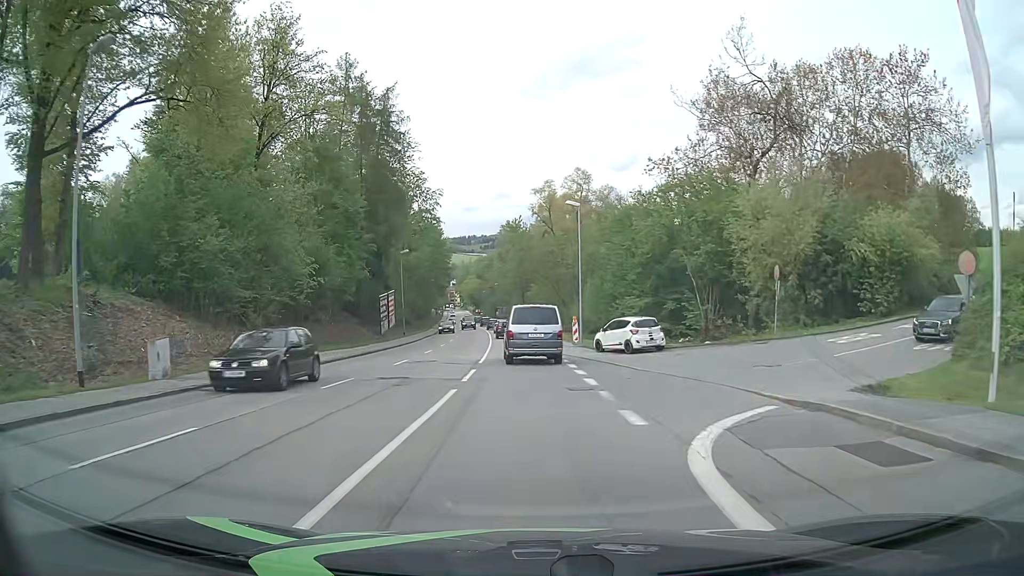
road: tertiary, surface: asphalt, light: Day
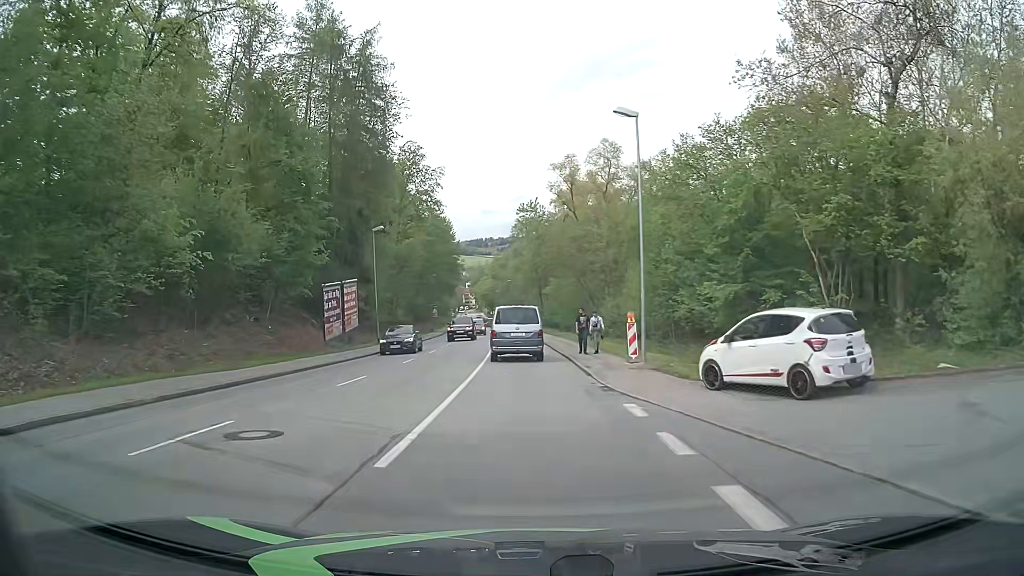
(-0.4, +17.1) m; -2°
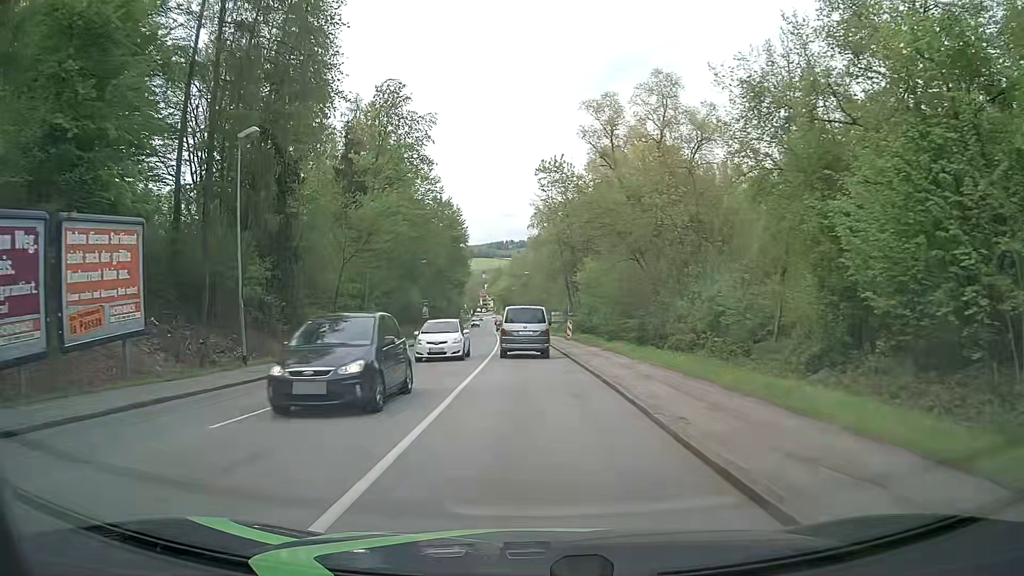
(-0.3, +25.1) m; -2°
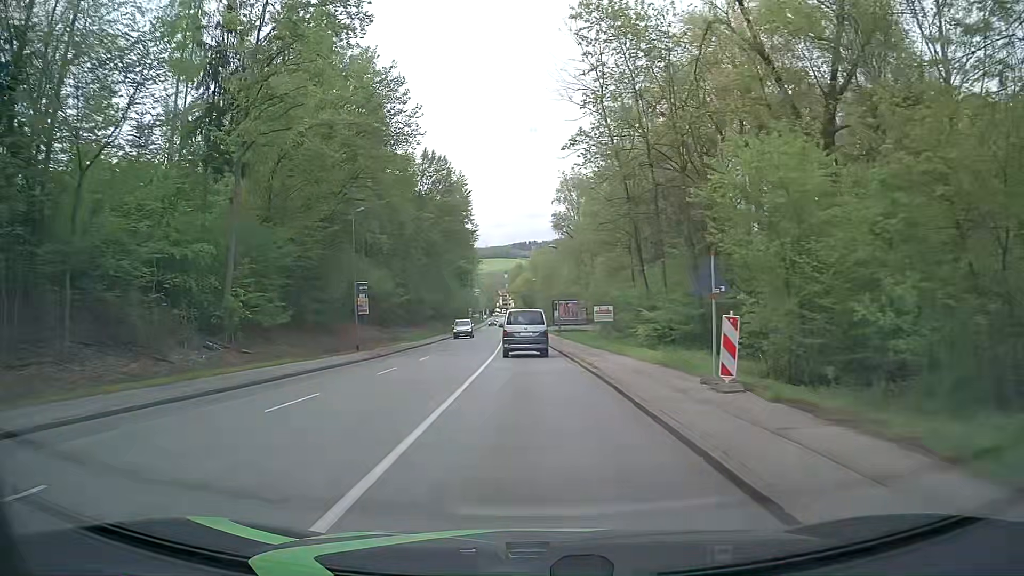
(-0.4, +34.3) m; -2°
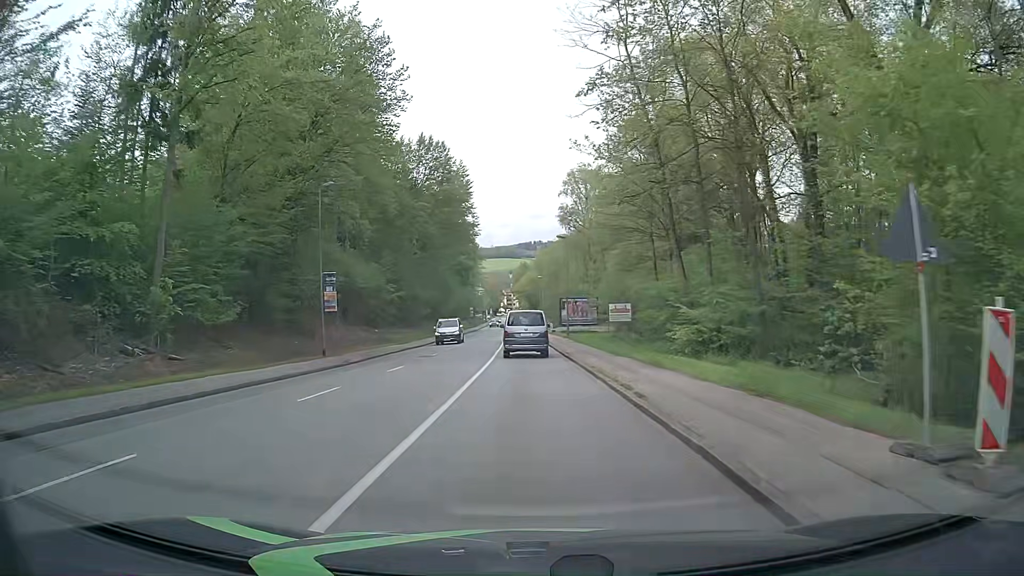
(0.0, +7.2) m; 0°
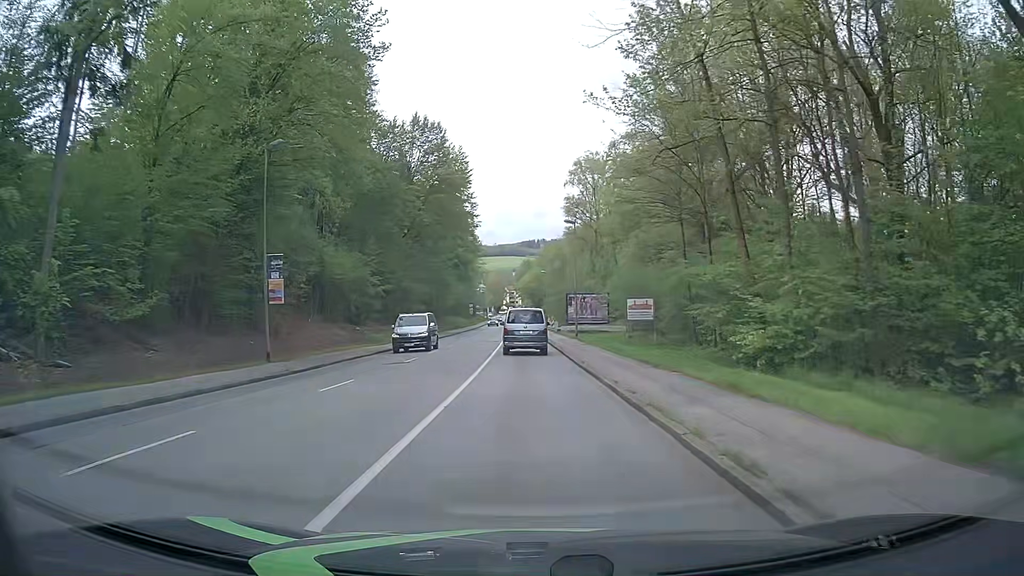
(0.0, +7.3) m; -1°
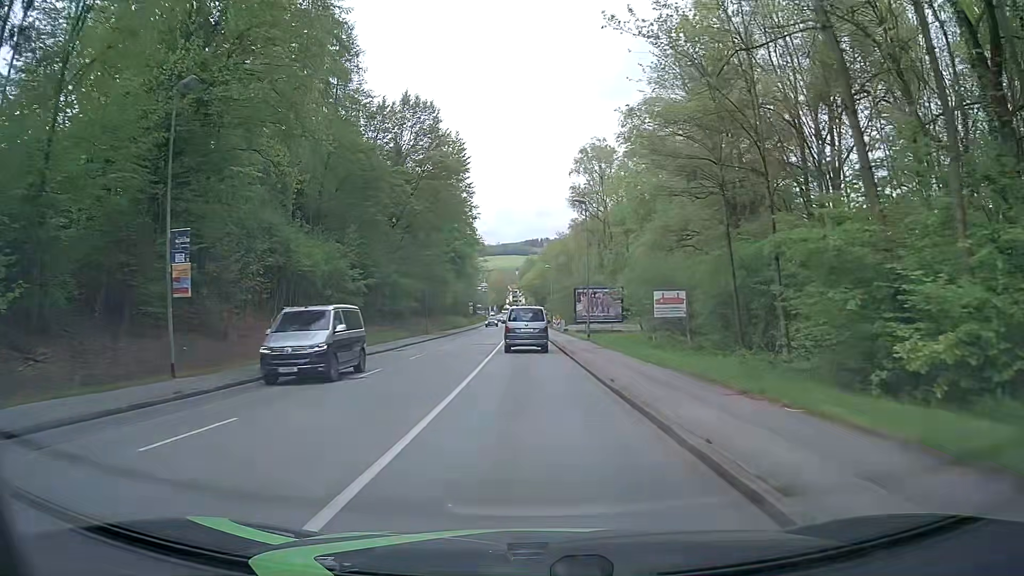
(+0.1, +7.4) m; 0°
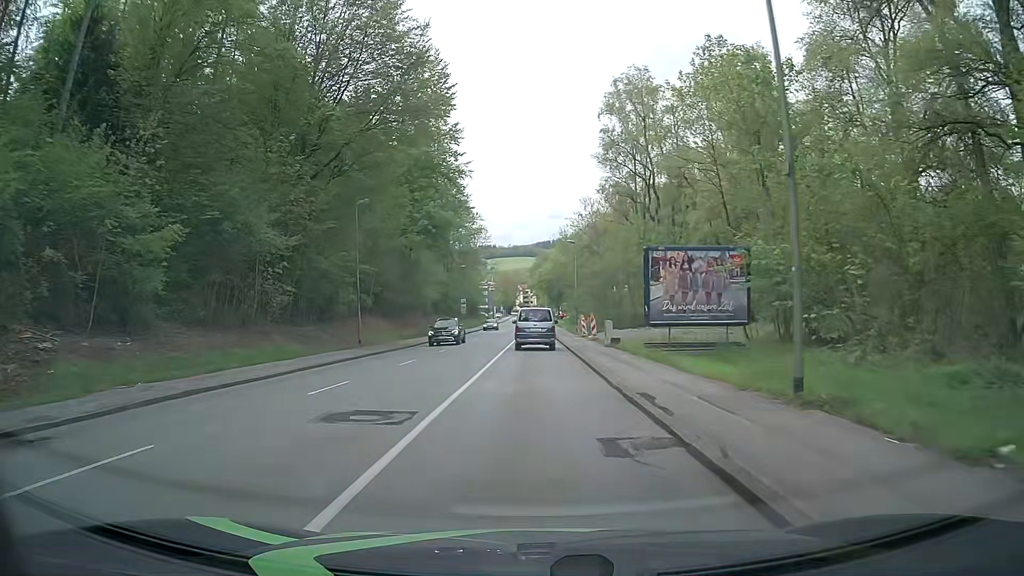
(-0.2, +29.8) m; -1°
(0, +10) (0, +20) (0, +30) (0, +40) (0, +50) (0, +60) (0, +70) (0, +80) (0, +90) (0, +100) m
